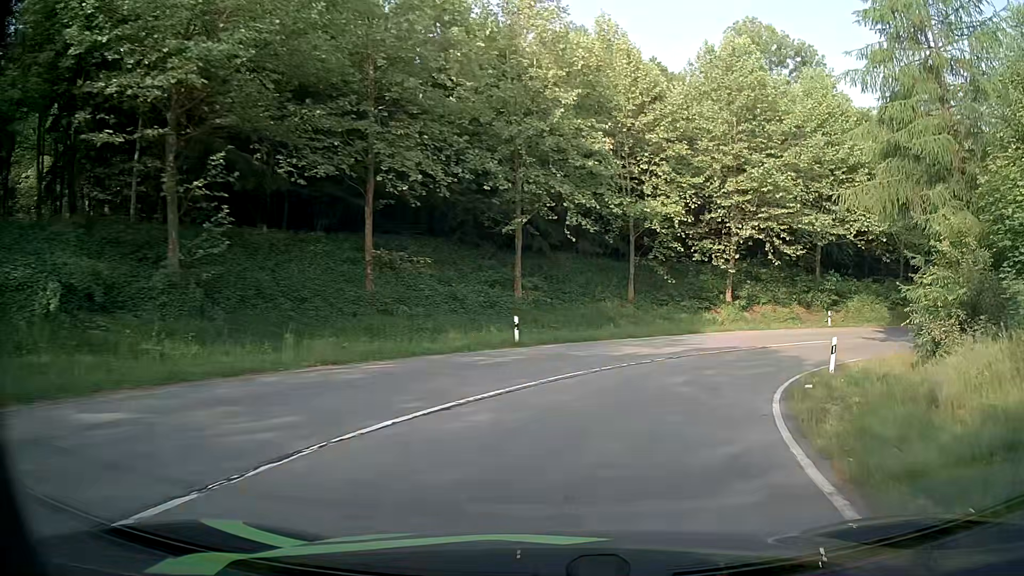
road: primary_link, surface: asphalt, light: Day
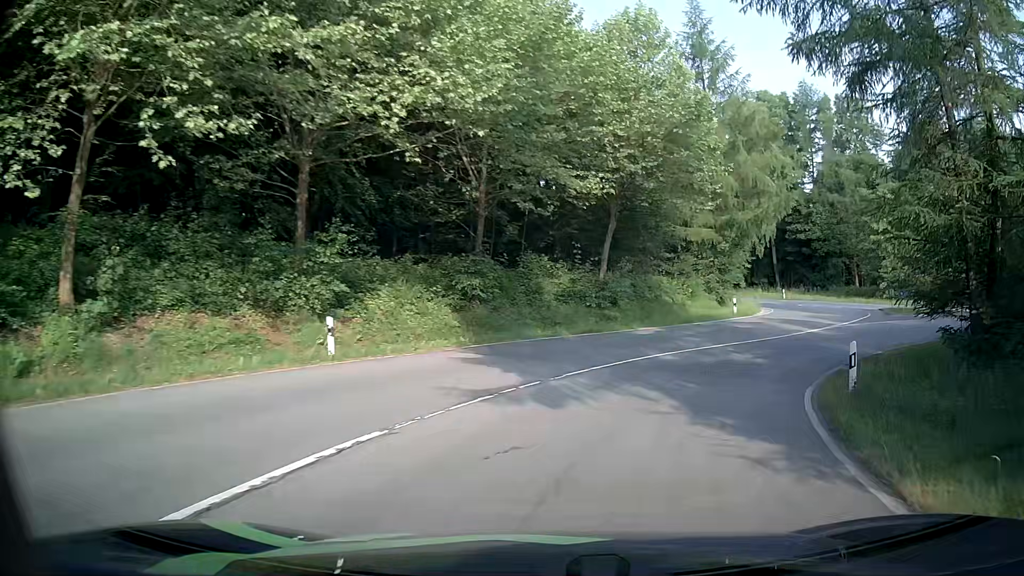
(+9.7, +26.0) m; +43°
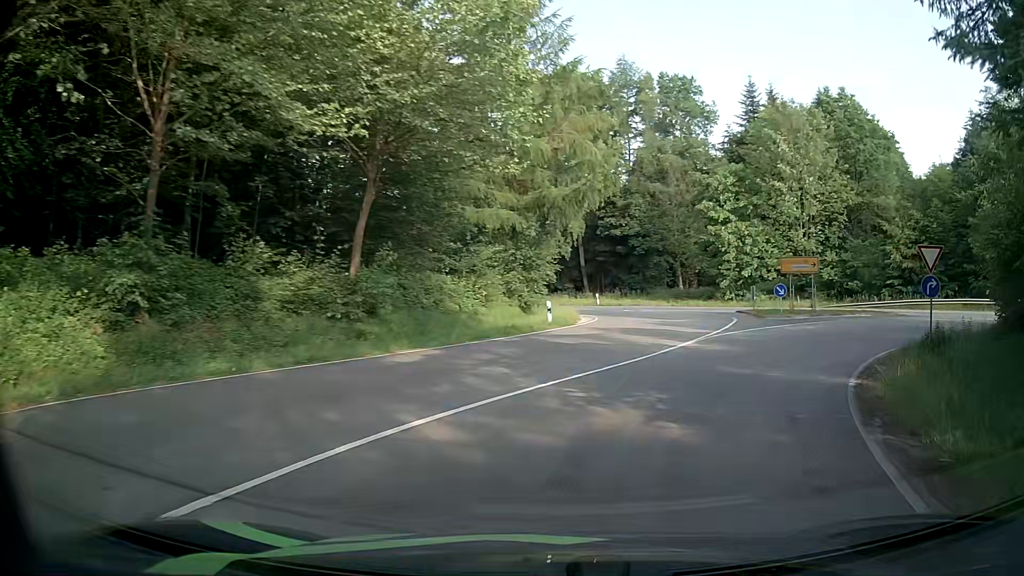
(+1.5, +10.9) m; +16°
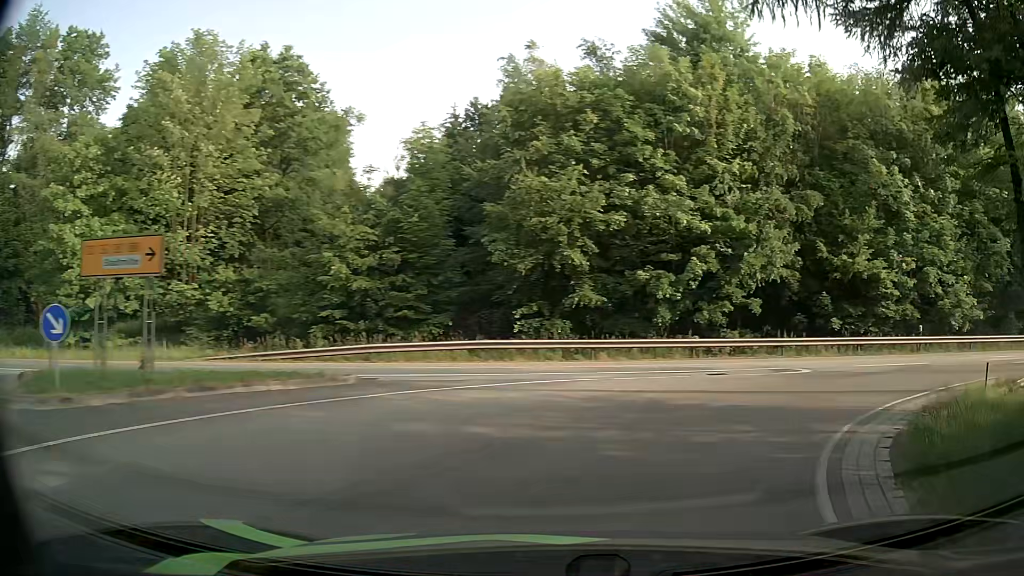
(+7.8, +18.5) m; +50°
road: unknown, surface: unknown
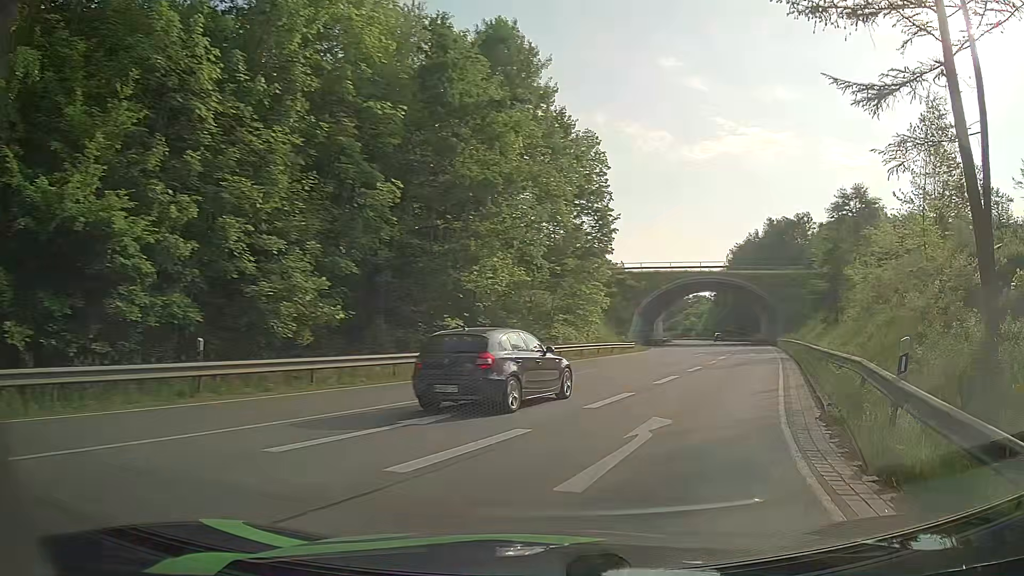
(+8.7, +15.5) m; +59°
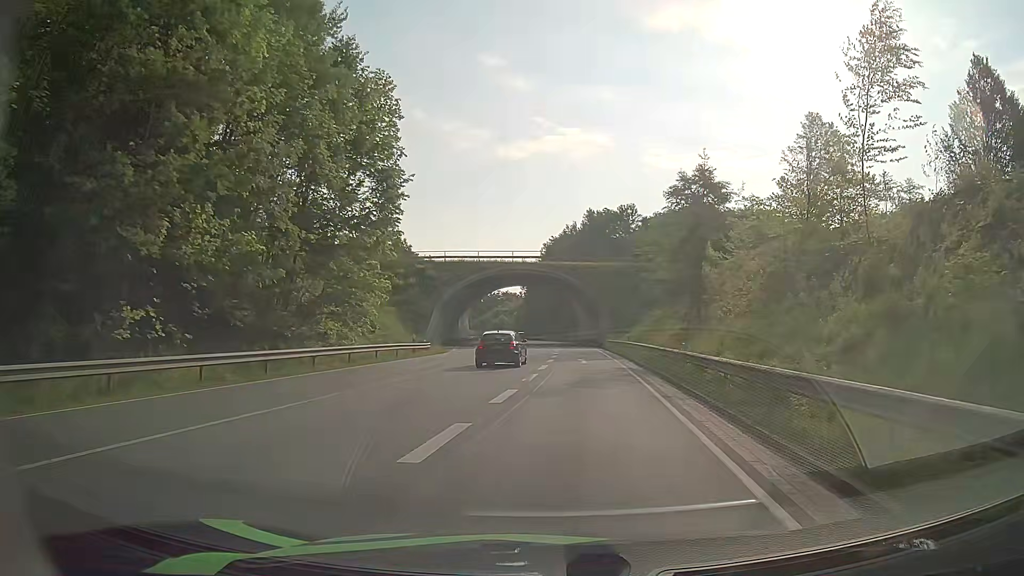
(+1.9, +10.9) m; +17°
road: primary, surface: asphalt
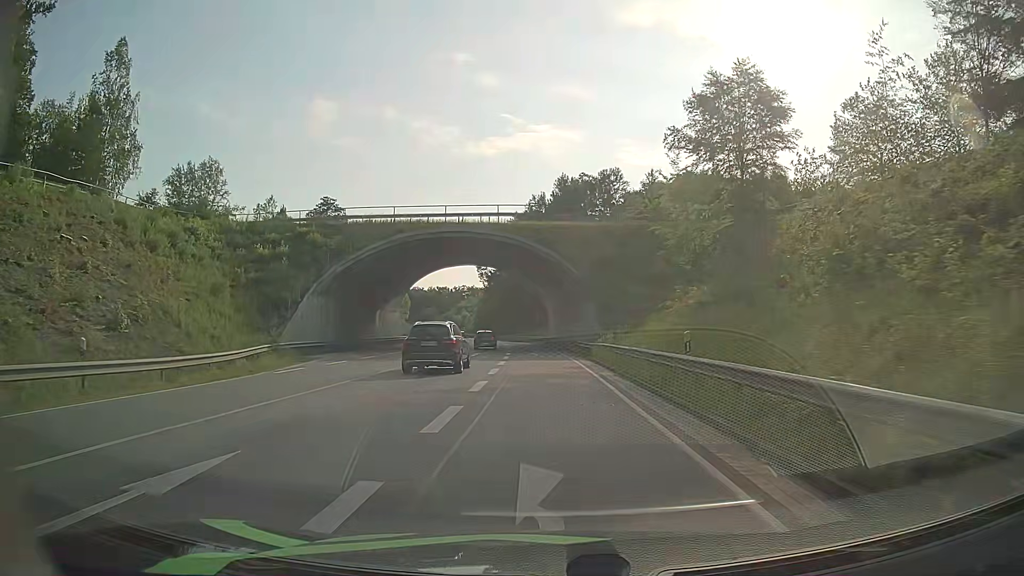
(+0.9, +28.5) m; +1°
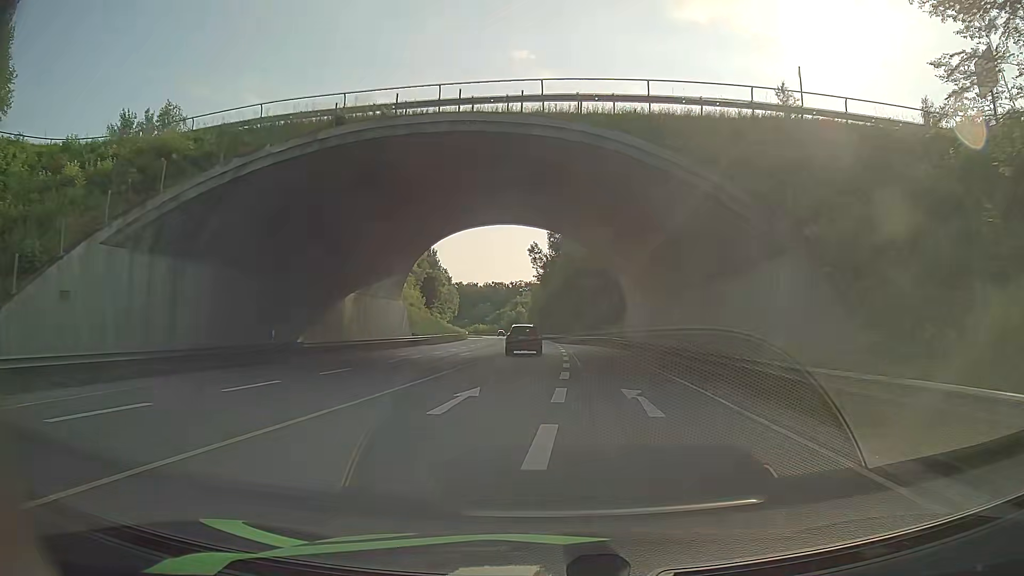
(-1.0, +26.7) m; -5°
(0, +10) (0, +20) (-1, +30) (-2, +40) (-3, +50) (-3, +60) (-3, +70) (-4, +80) (-4, +90) (-5, +100) m
